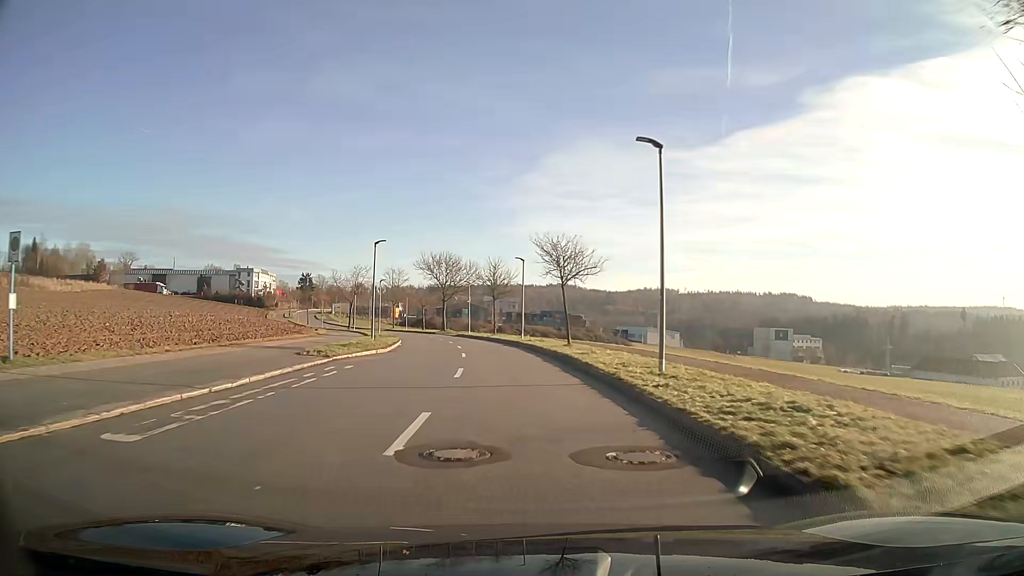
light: Day
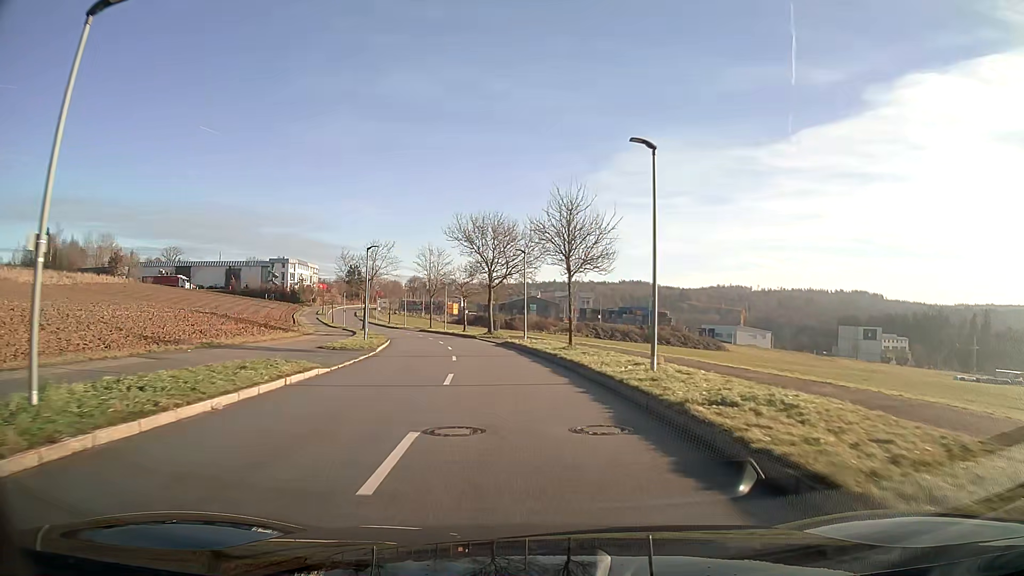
(-1.6, +28.7) m; -6°
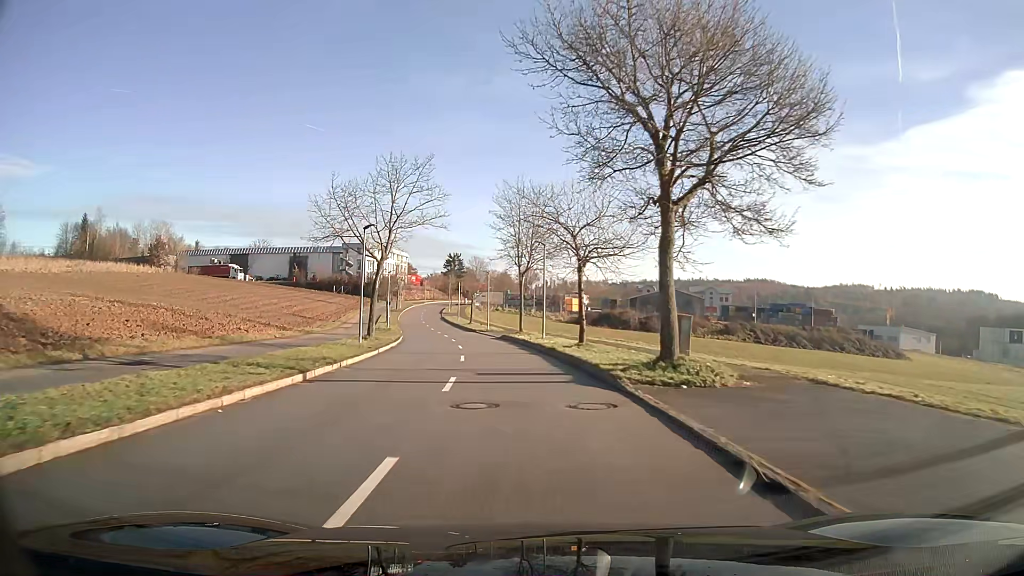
(-3.5, +37.9) m; -11°
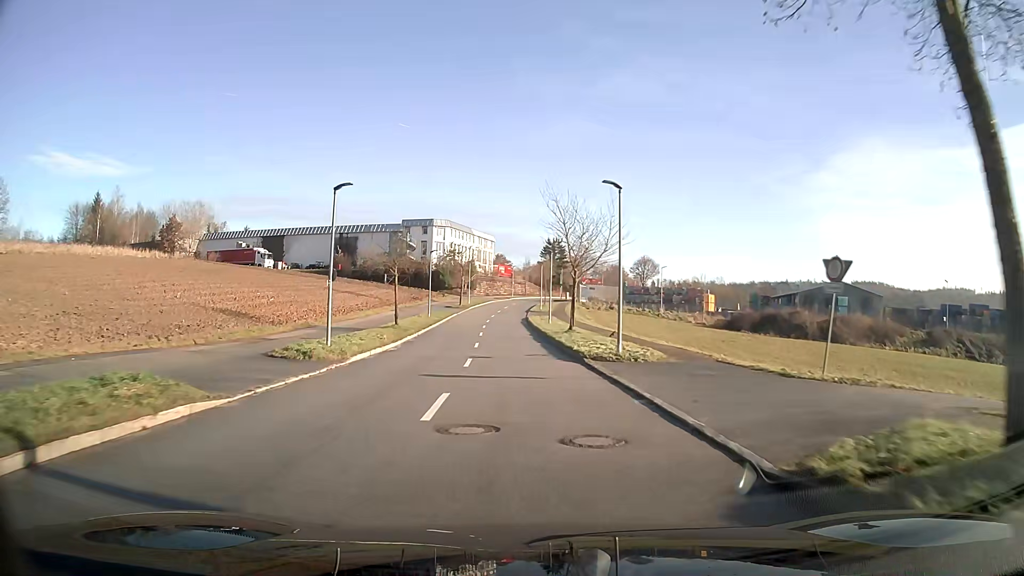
(-3.3, +40.1) m; -9°
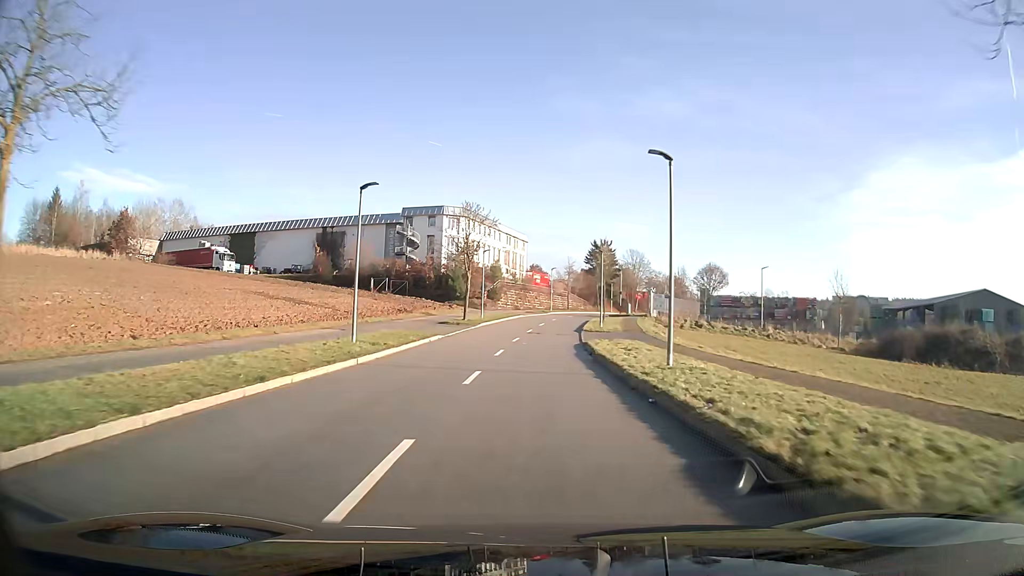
(-0.9, +31.4) m; -2°
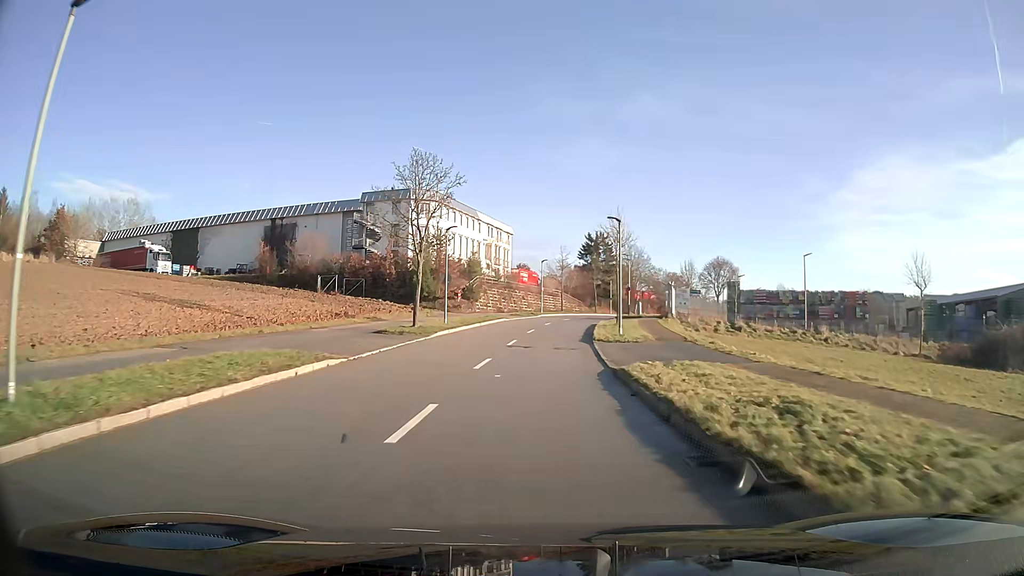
(+0.1, +15.3) m; +1°
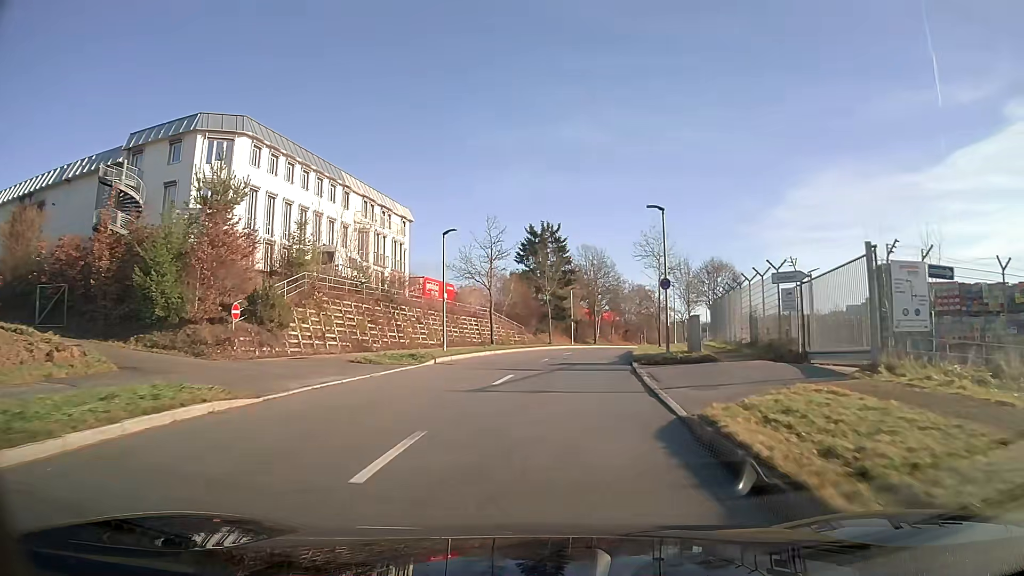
(+1.7, +37.5) m; +6°
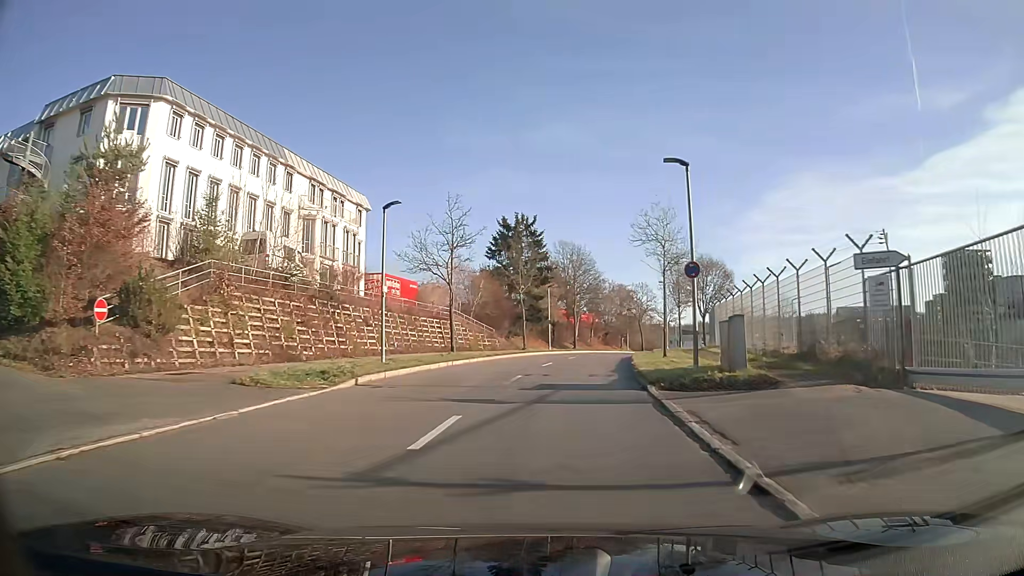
(+0.1, +7.3) m; +2°
(0, +10) (+1, +20) (+2, +30) (+4, +40) (+6, +49) (+9, +59) (+12, +69) (+16, +78) (+20, +87) (+24, +96) m
